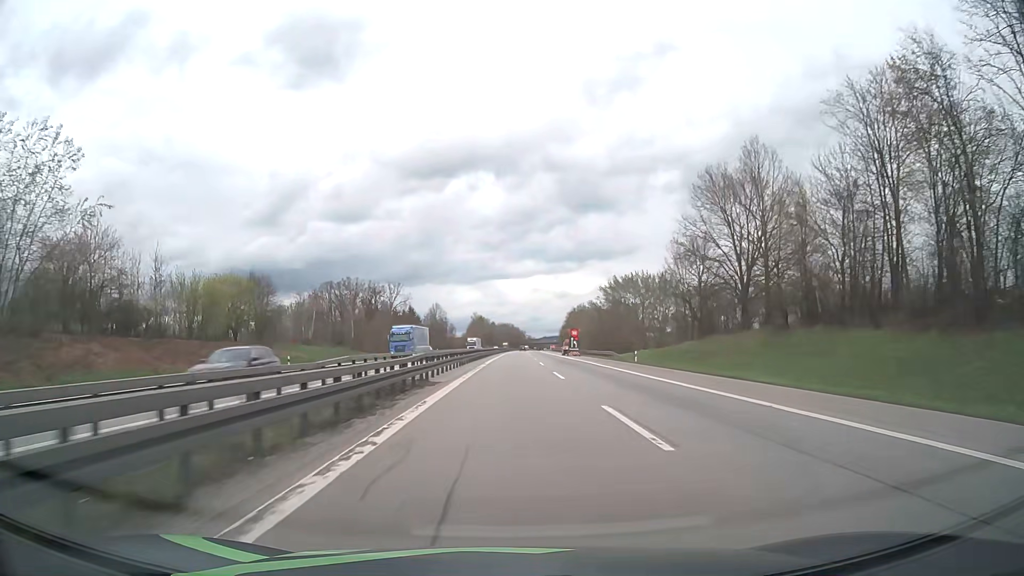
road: motorway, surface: asphalt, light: Day
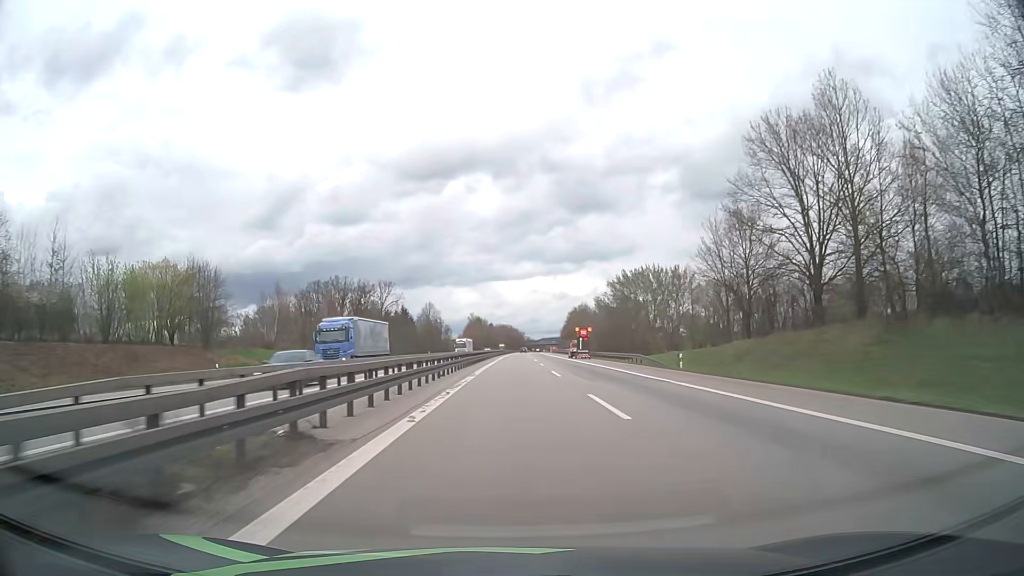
(+0.1, +14.7) m; 0°
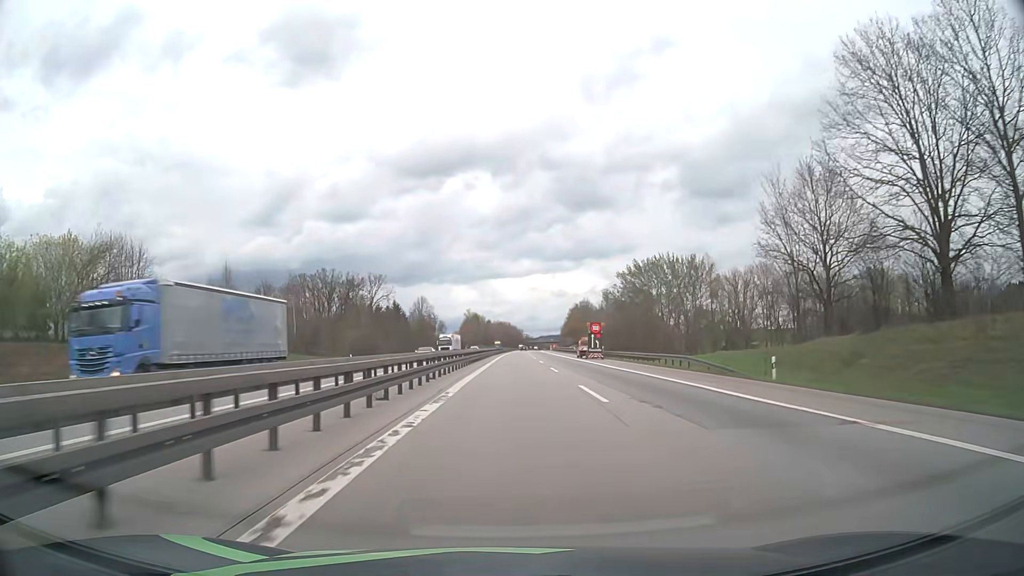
(0.0, +14.7) m; 0°
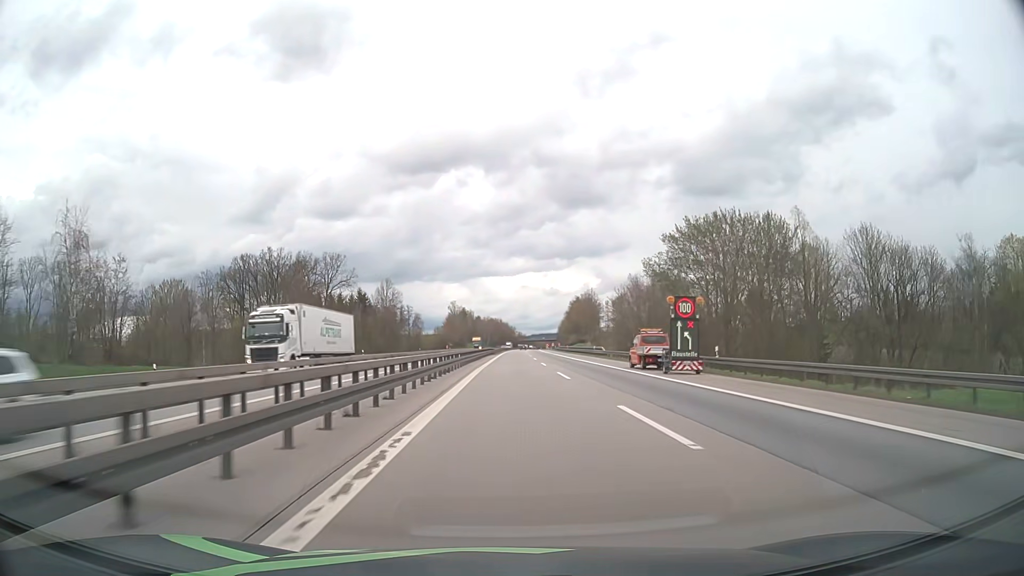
(+0.2, +44.1) m; +1°
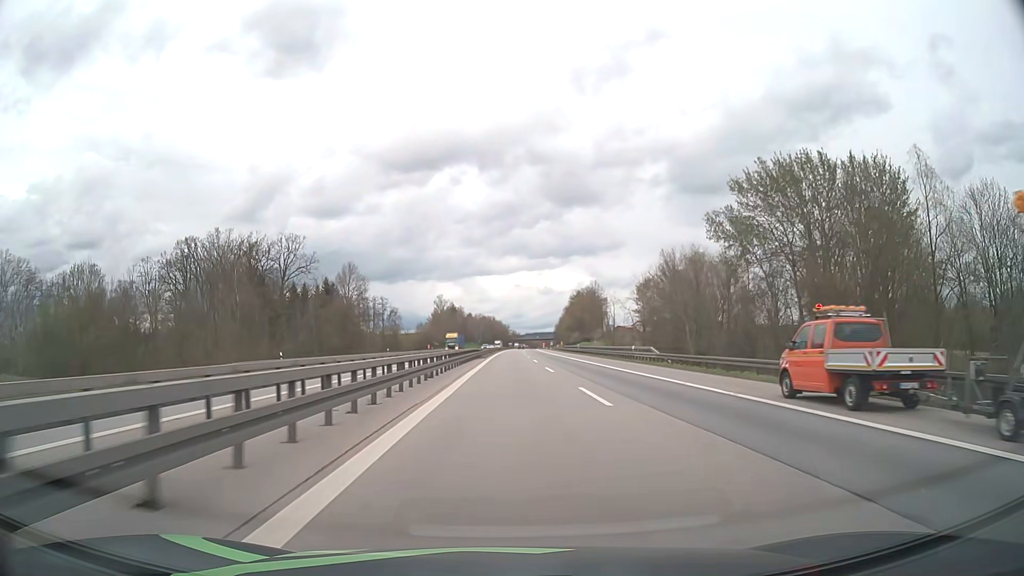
(+0.2, +29.5) m; +1°
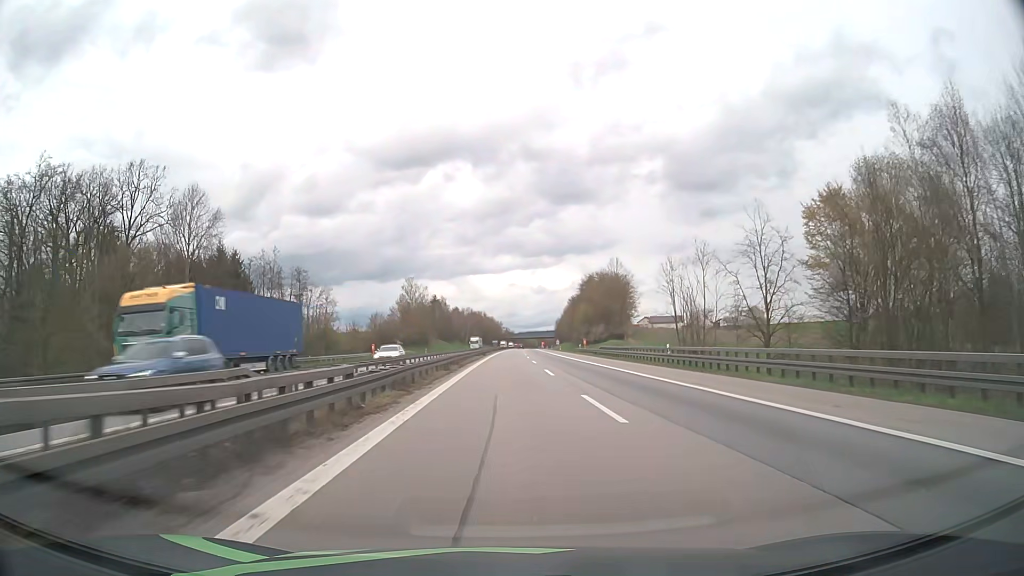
(+0.3, +58.9) m; +1°
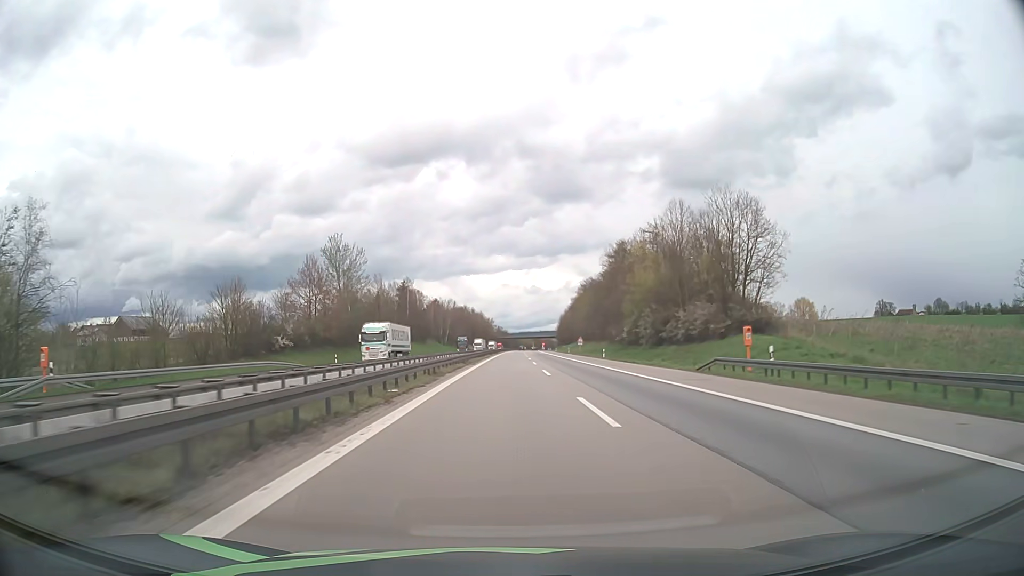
(+0.5, +72.3) m; +1°
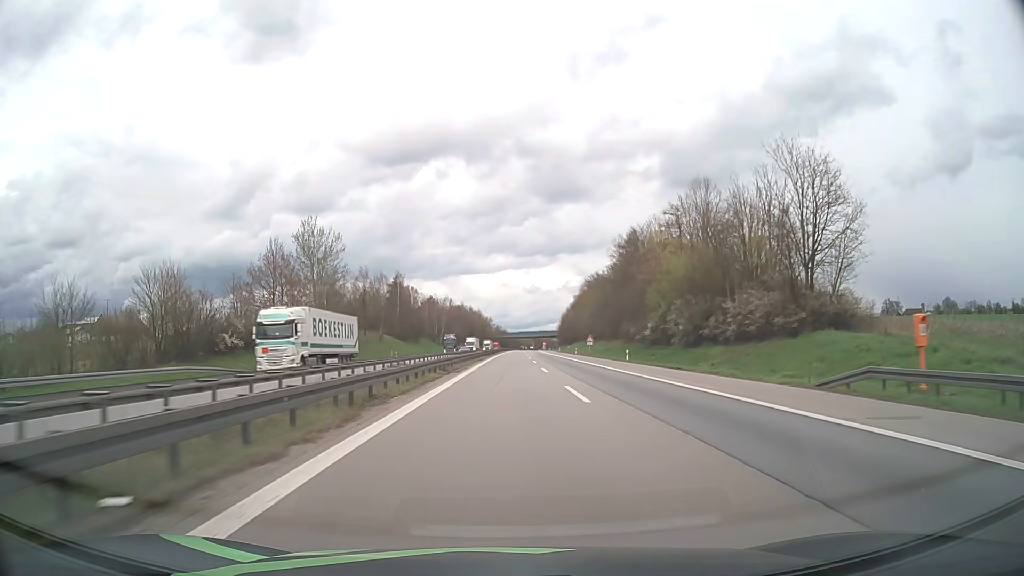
(0.0, +14.4) m; 0°
(0, +10) (0, +20) (0, +30) (0, +40) (0, +50) (+1, +60) (+1, +70) (+1, +80) (+1, +90) (+1, +100) m
